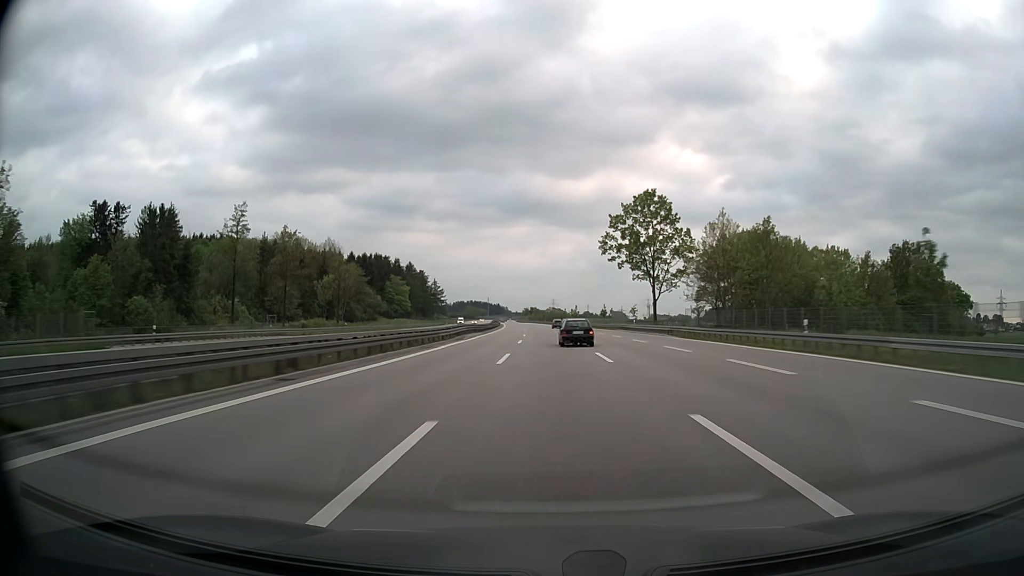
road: motorway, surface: asphalt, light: Day
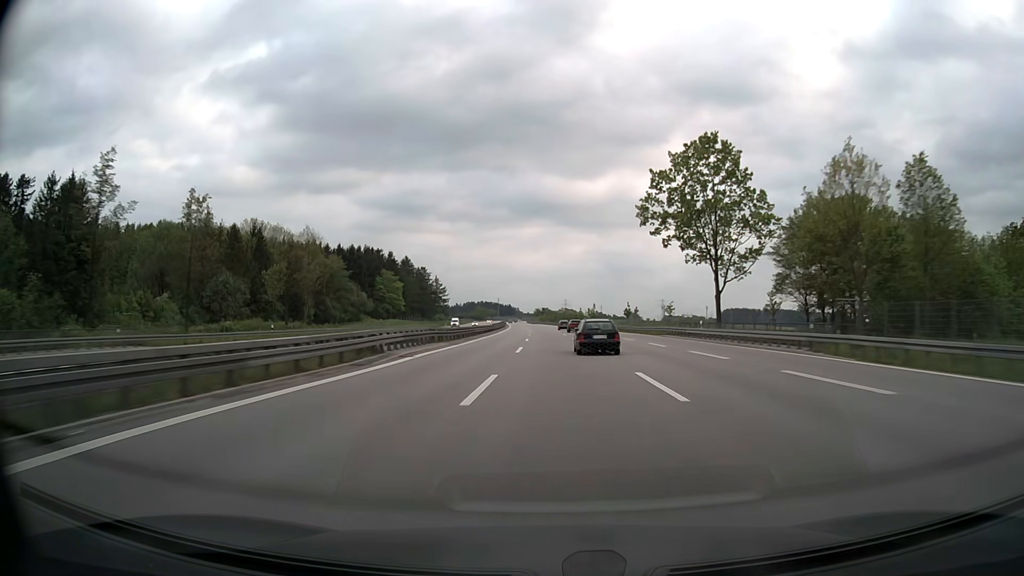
(-0.2, +28.5) m; -1°
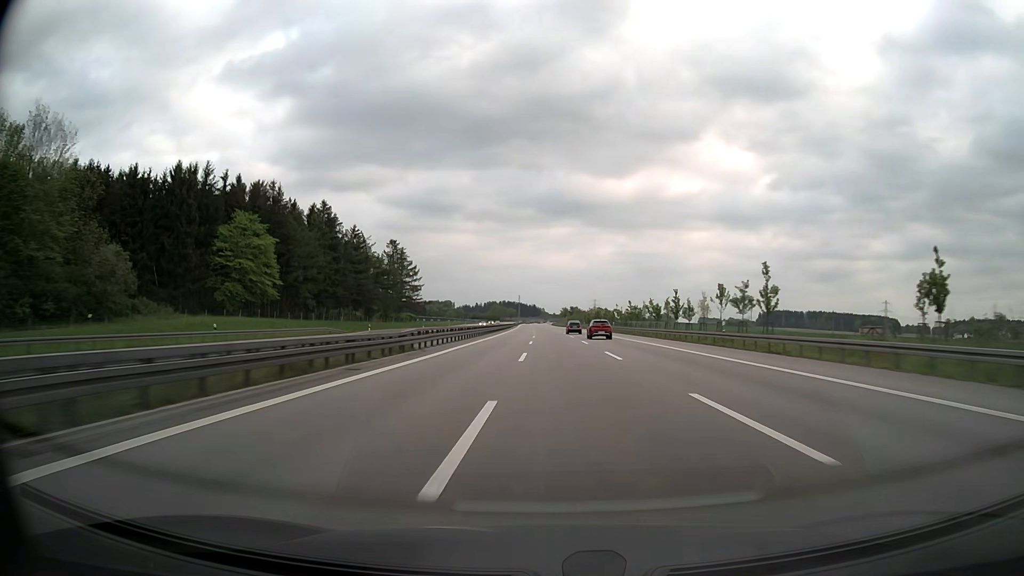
(-2.6, +114.0) m; -2°
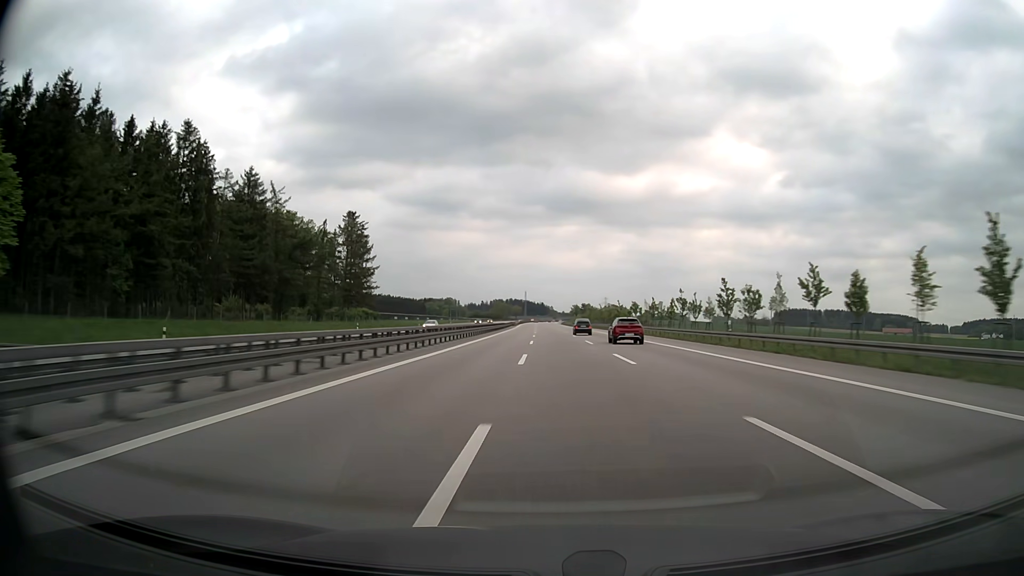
(-0.5, +57.0) m; -1°
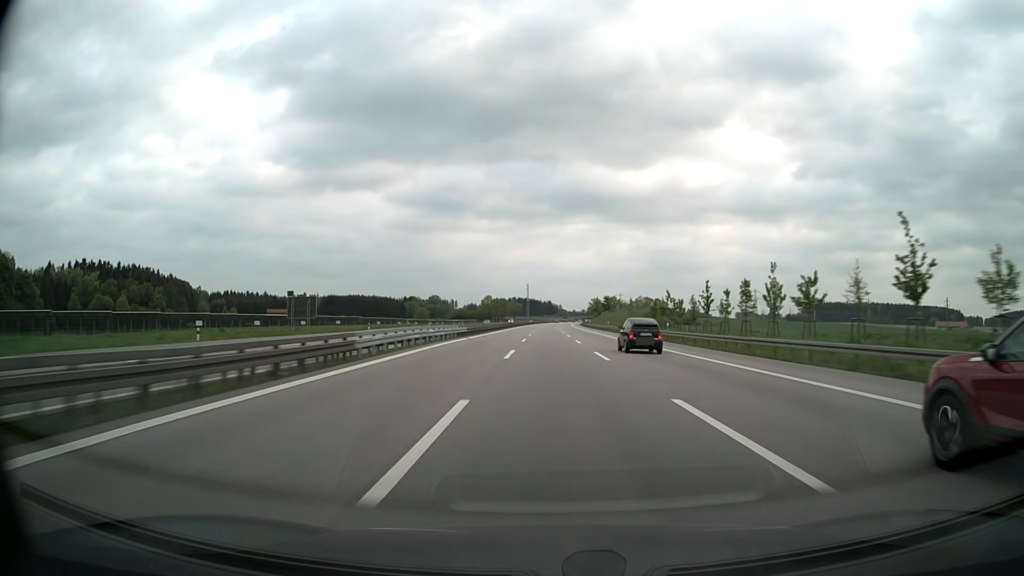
(-1.1, +142.6) m; -1°
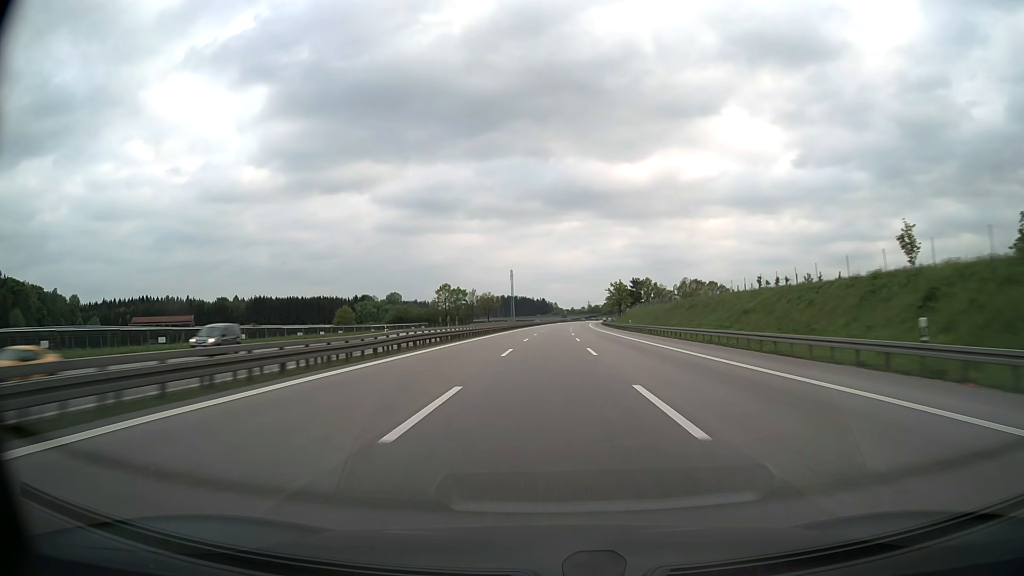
(+0.6, +142.5) m; +1°
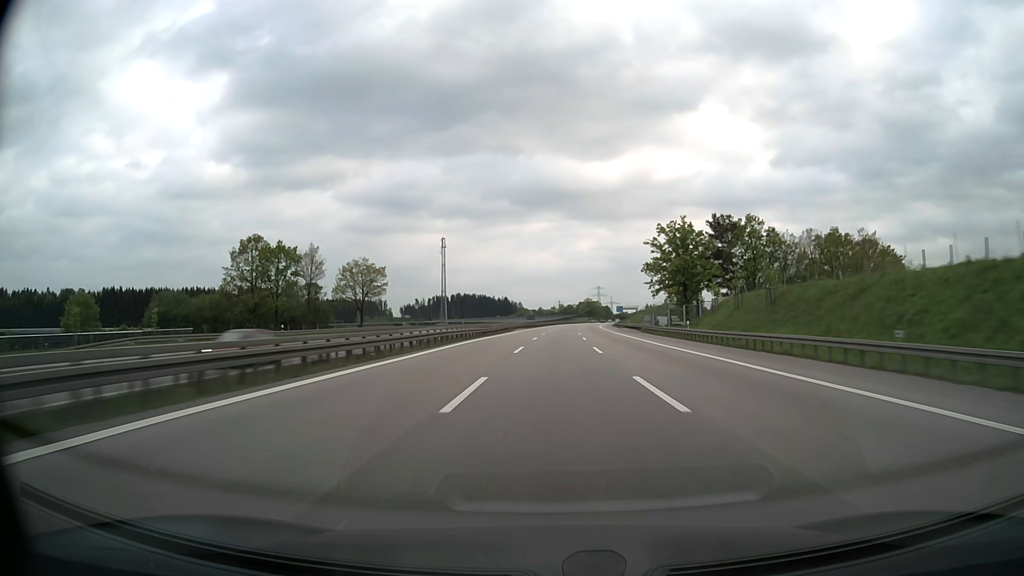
(+2.9, +142.4) m; +3°
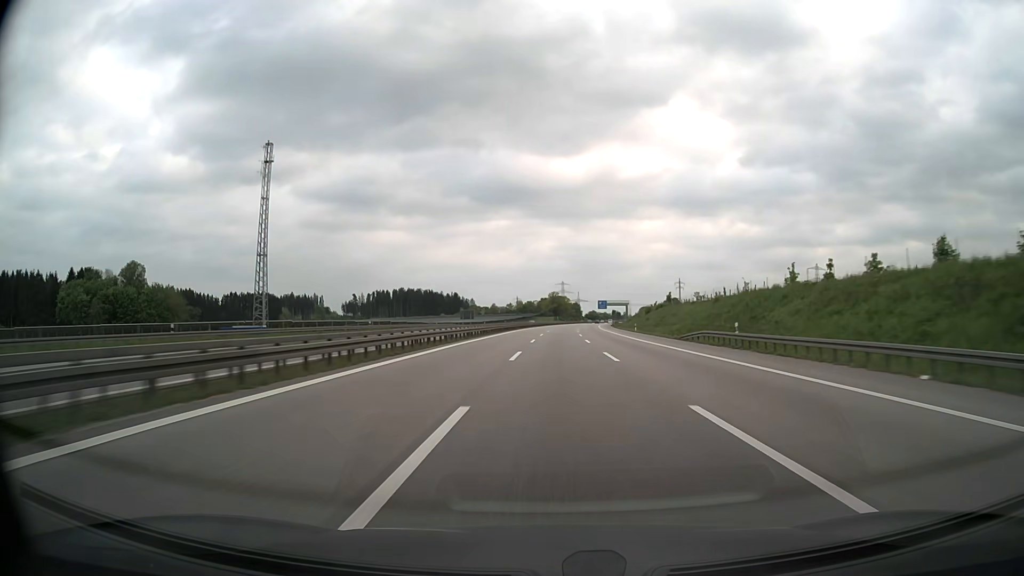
(+3.2, +113.9) m; +3°
(0, +10) (0, +20) (0, +30) (0, +40) (+1, +50) (+1, +60) (+1, +70) (+2, +80) (+2, +90) (+3, +100) m
